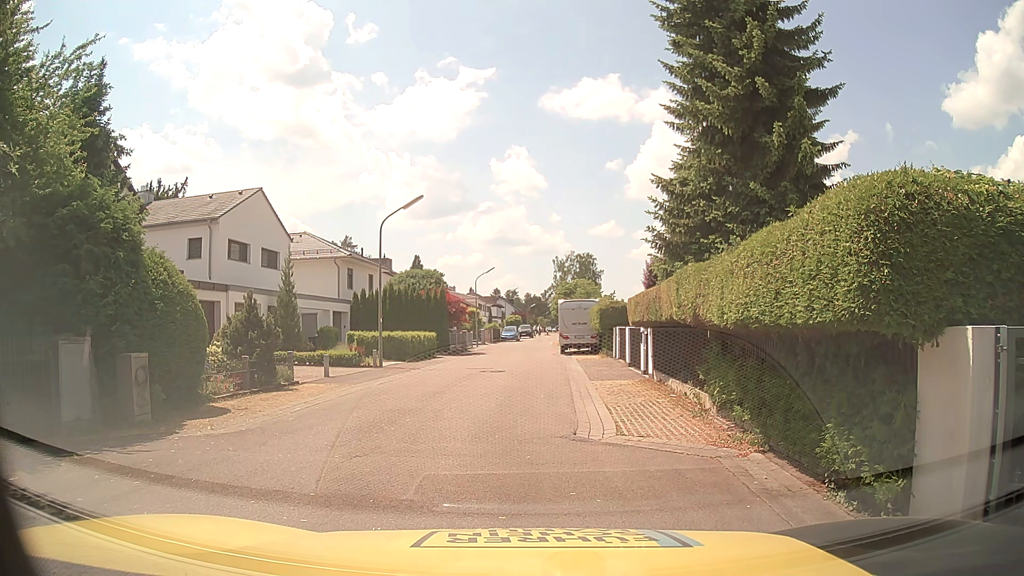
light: Day
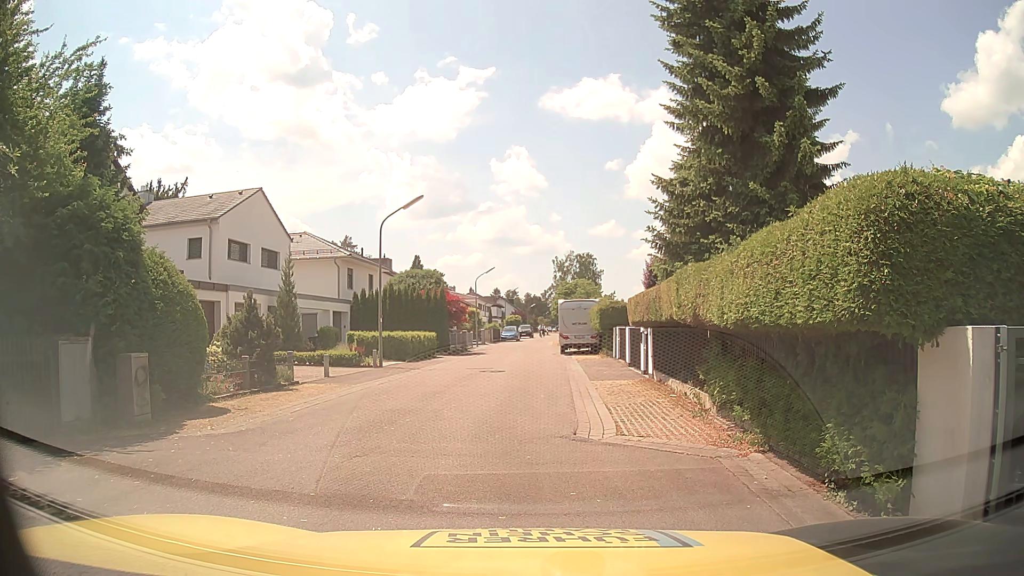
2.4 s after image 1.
(0.0, 0.0) m; 0°
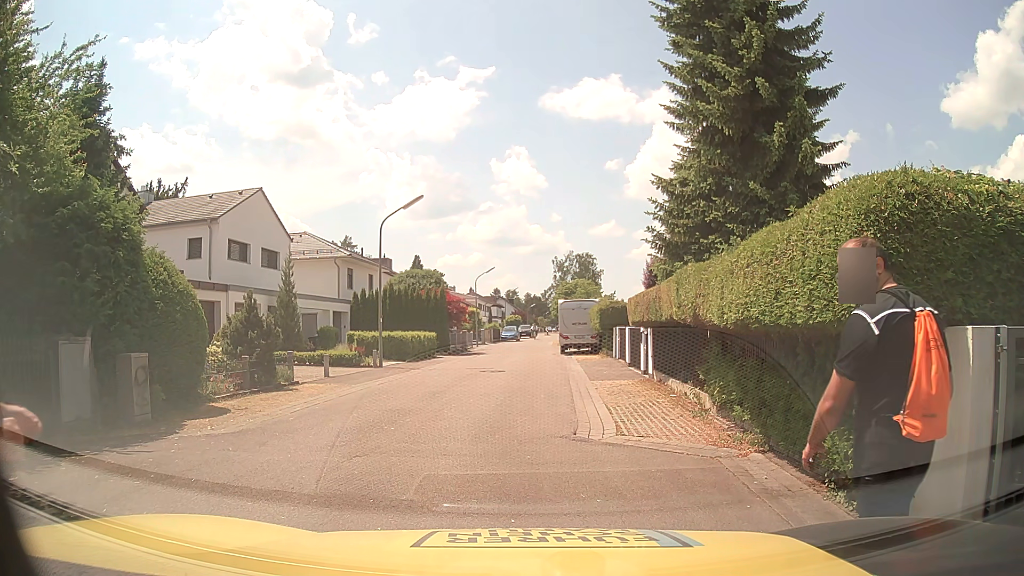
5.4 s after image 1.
(0.0, 0.0) m; 0°
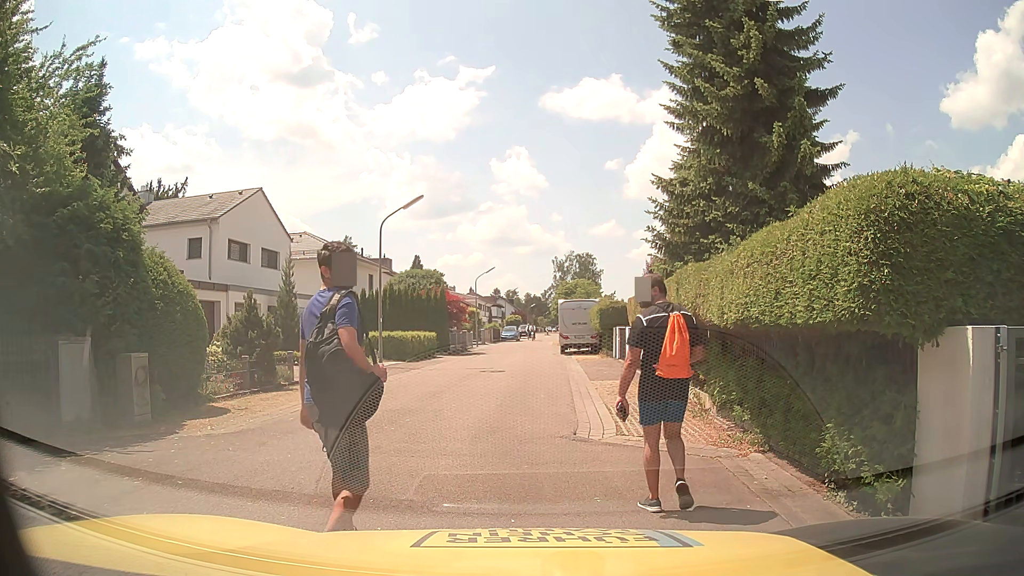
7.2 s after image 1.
(0.0, 0.0) m; 0°
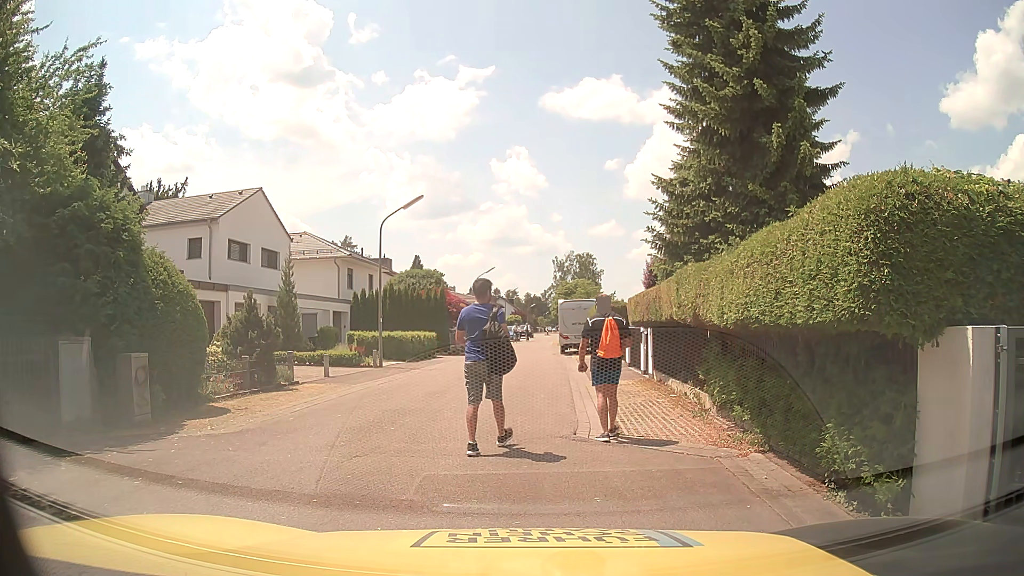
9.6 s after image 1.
(0.0, 0.0) m; 0°
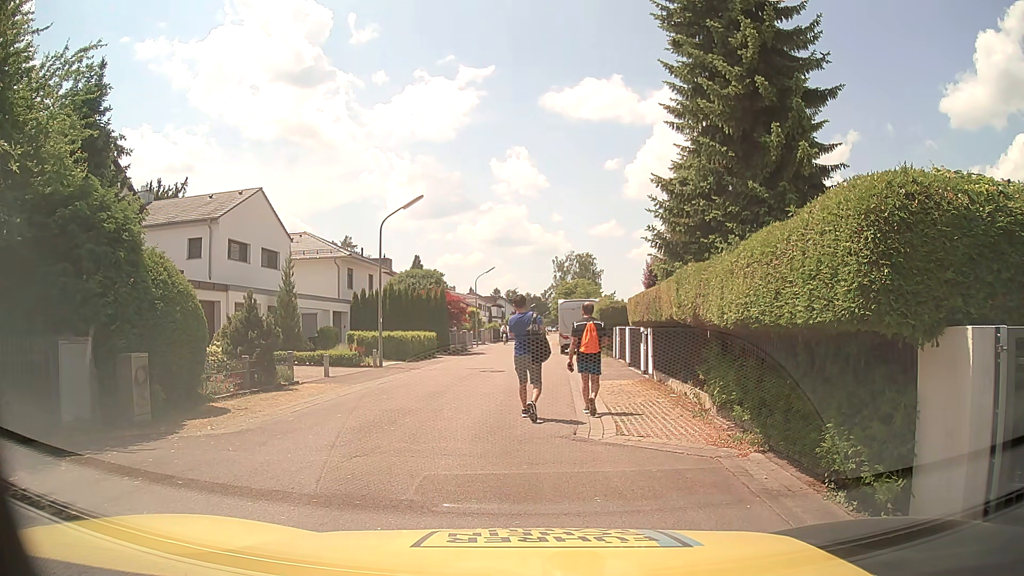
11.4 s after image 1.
(0.0, 0.0) m; 0°
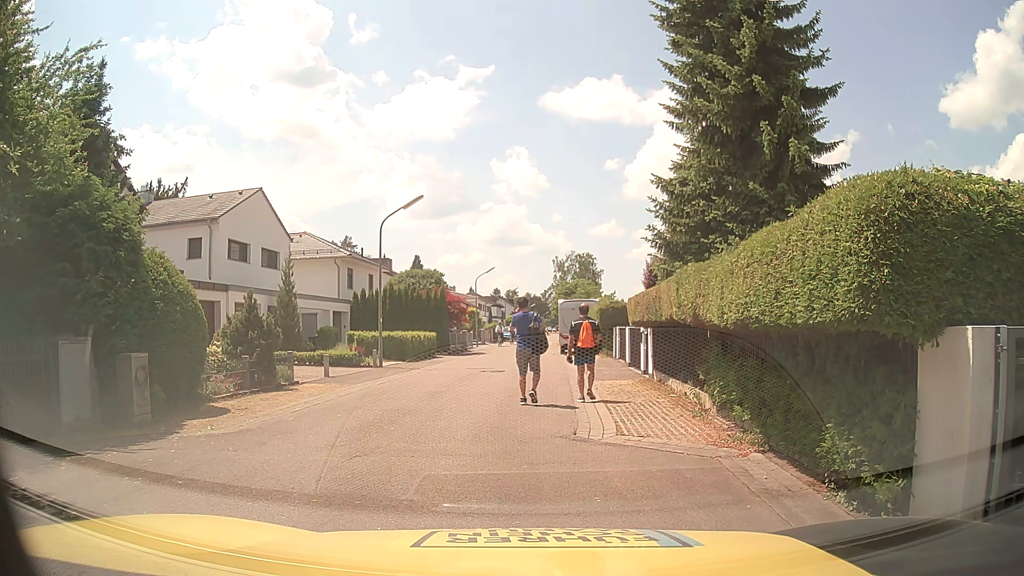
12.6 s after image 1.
(0.0, 0.0) m; 0°
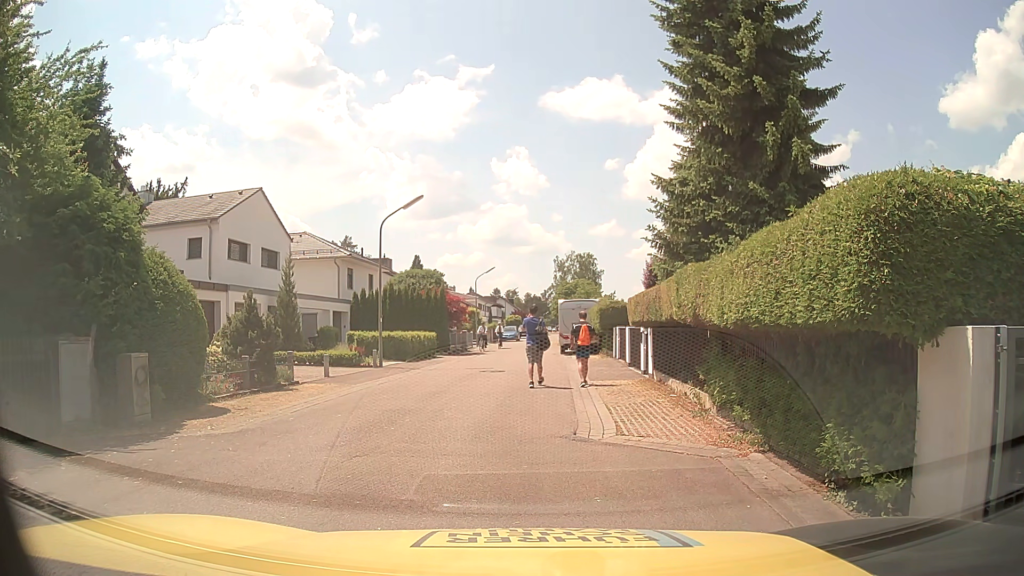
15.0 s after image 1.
(0.0, 0.0) m; 0°
